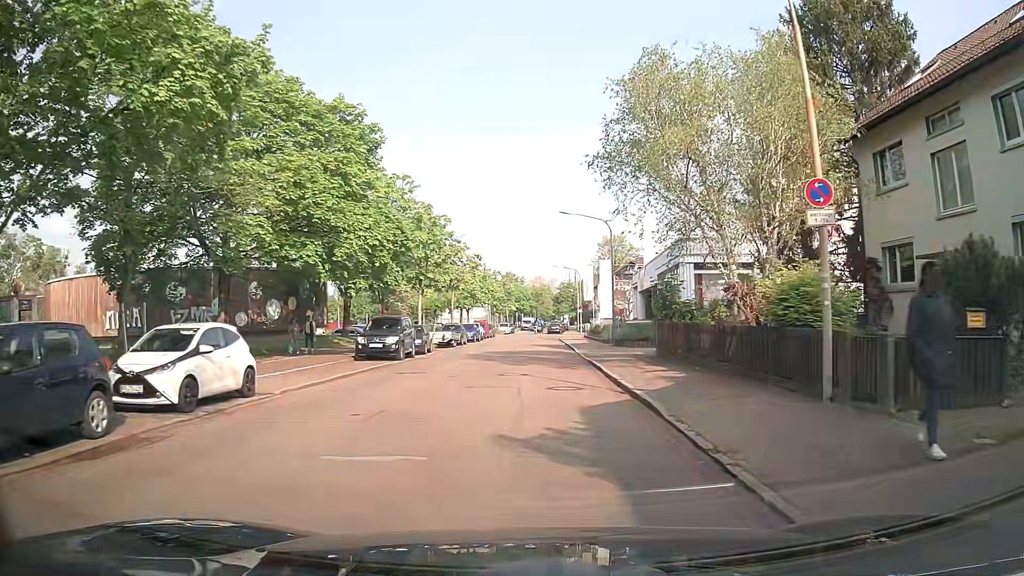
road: residential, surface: asphalt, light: Day
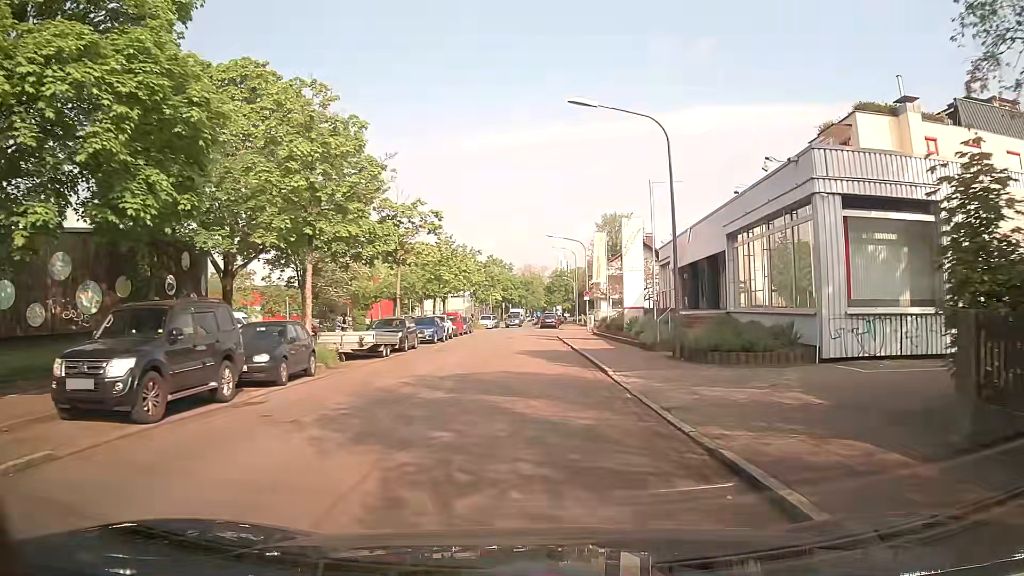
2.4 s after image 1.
(+0.3, +18.0) m; +1°
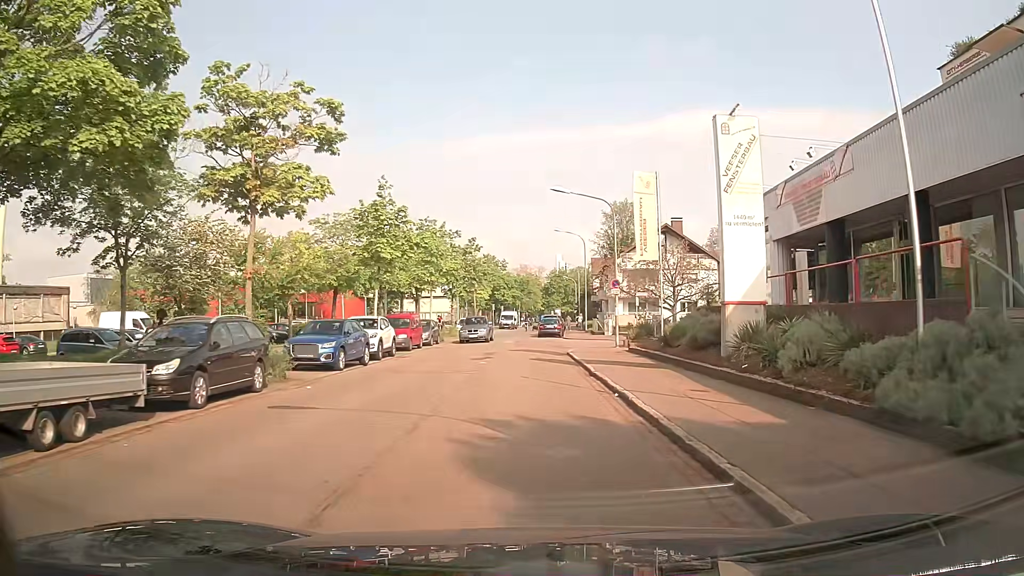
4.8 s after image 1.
(+0.3, +18.4) m; +1°
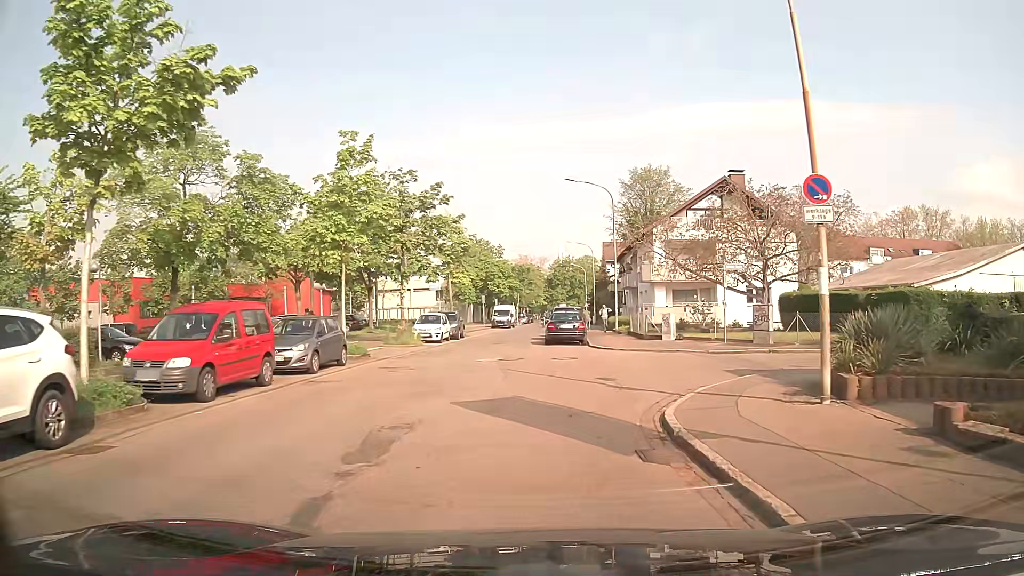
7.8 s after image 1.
(+0.2, +20.9) m; +1°
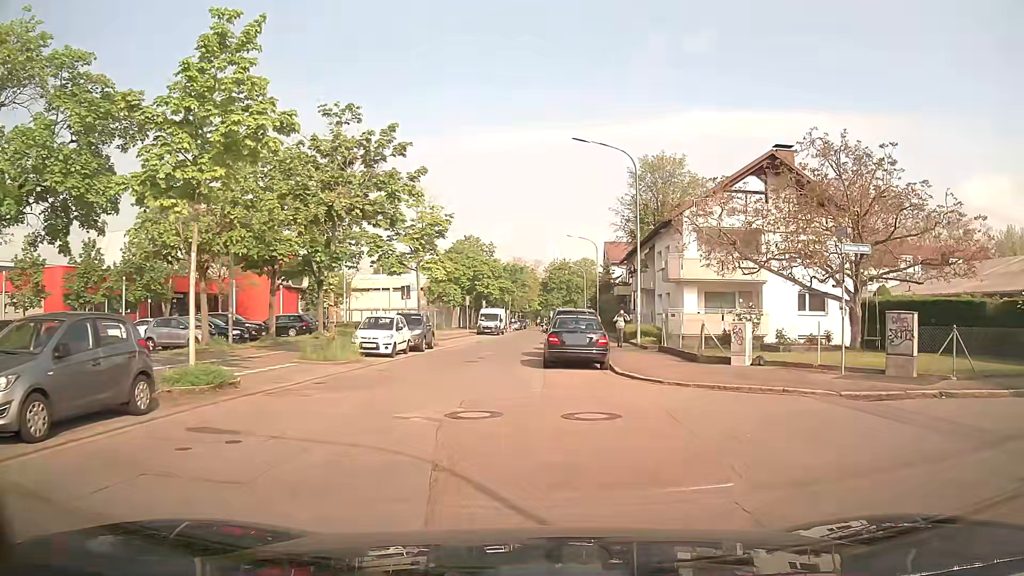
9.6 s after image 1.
(-0.1, +10.5) m; -1°
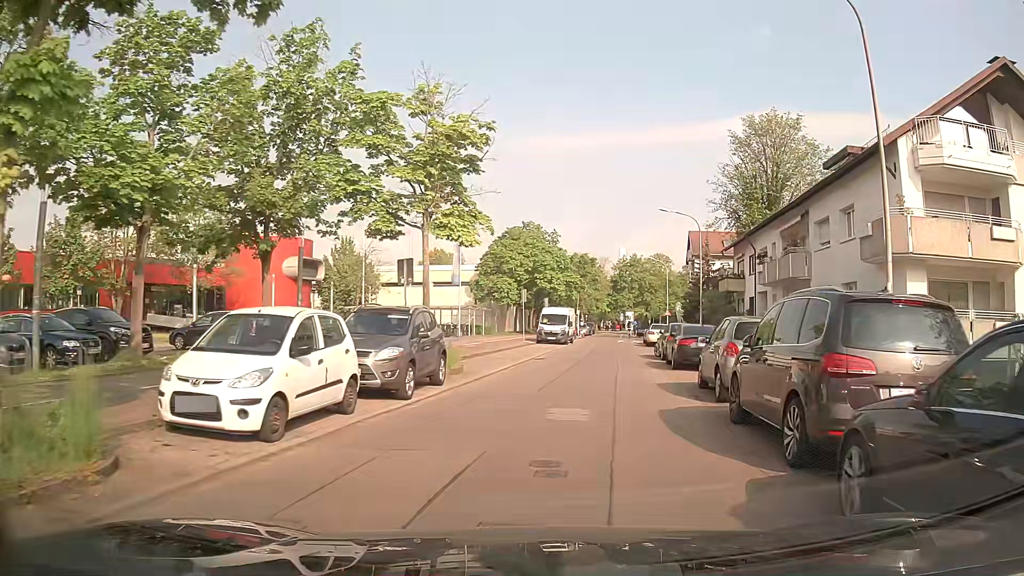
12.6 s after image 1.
(-0.9, +17.1) m; -4°
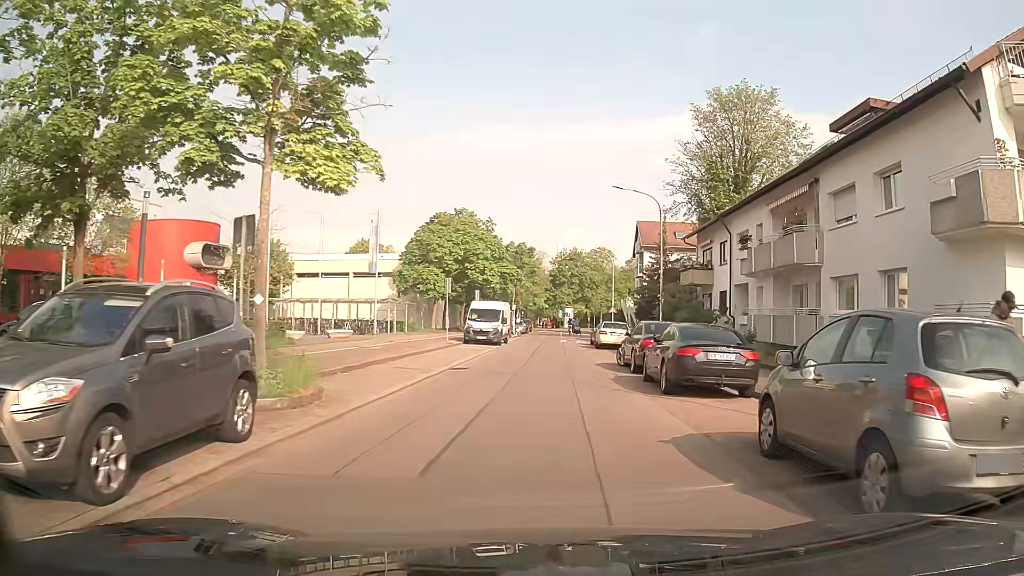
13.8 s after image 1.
(+0.4, +7.6) m; +6°
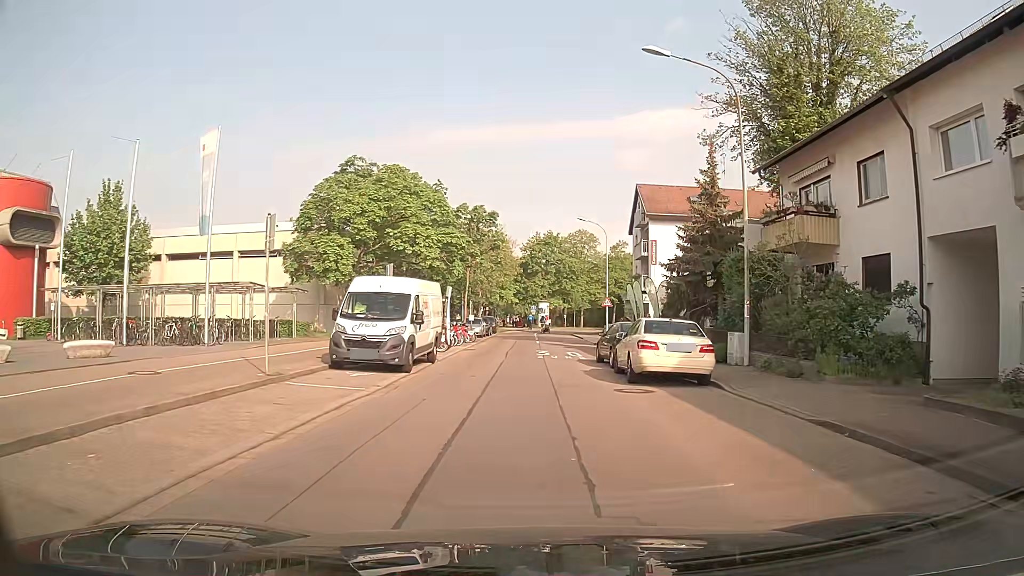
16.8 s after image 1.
(+0.6, +20.7) m; +2°
(0, +10) (0, +20) (+1, +30) (+2, +40) (+2, +50) (+2, +60) (+3, +70) (+7, +79) (+16, +83) (+26, +82) m
